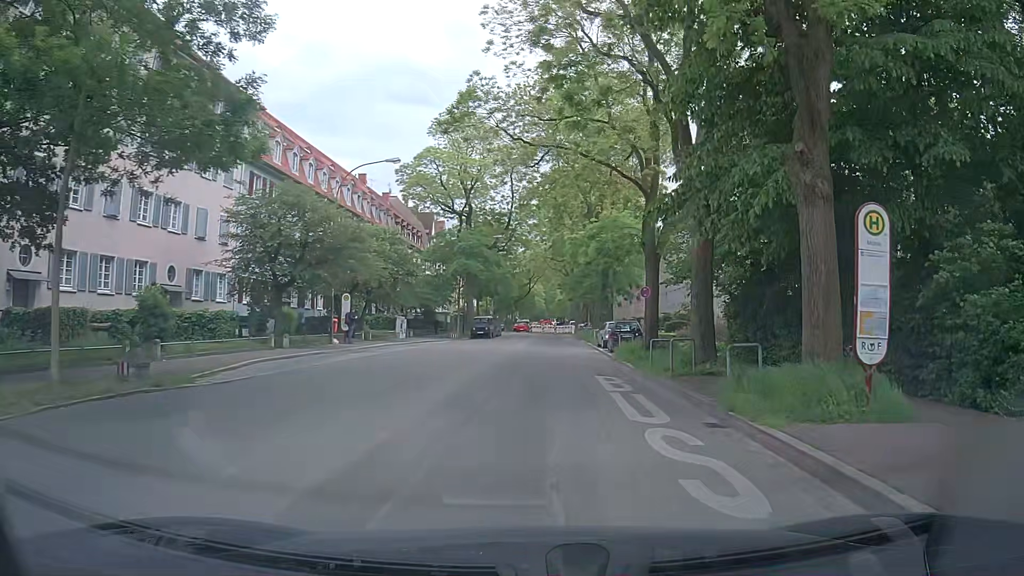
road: tertiary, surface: asphalt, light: Day
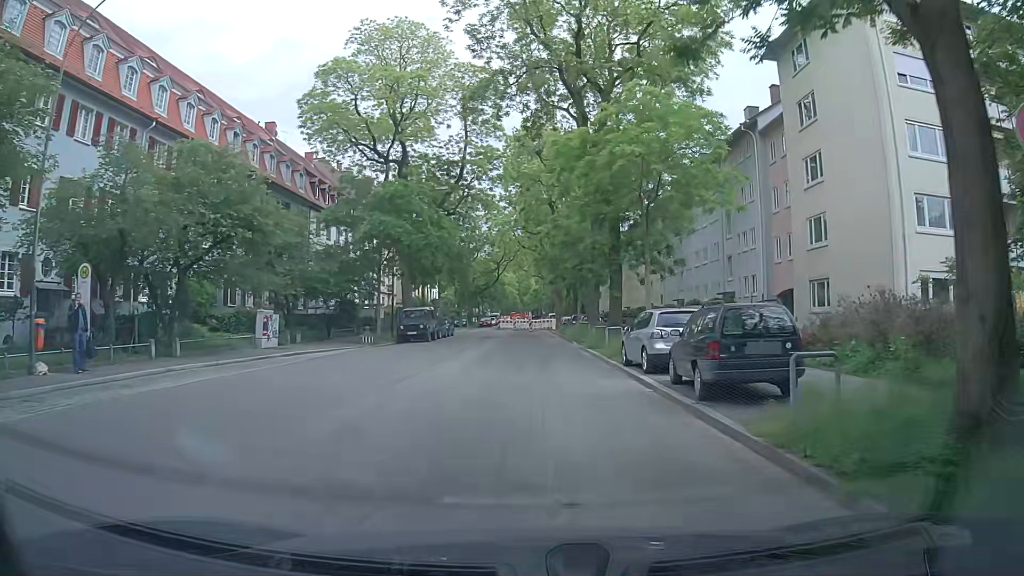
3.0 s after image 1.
(+0.7, +21.6) m; +2°
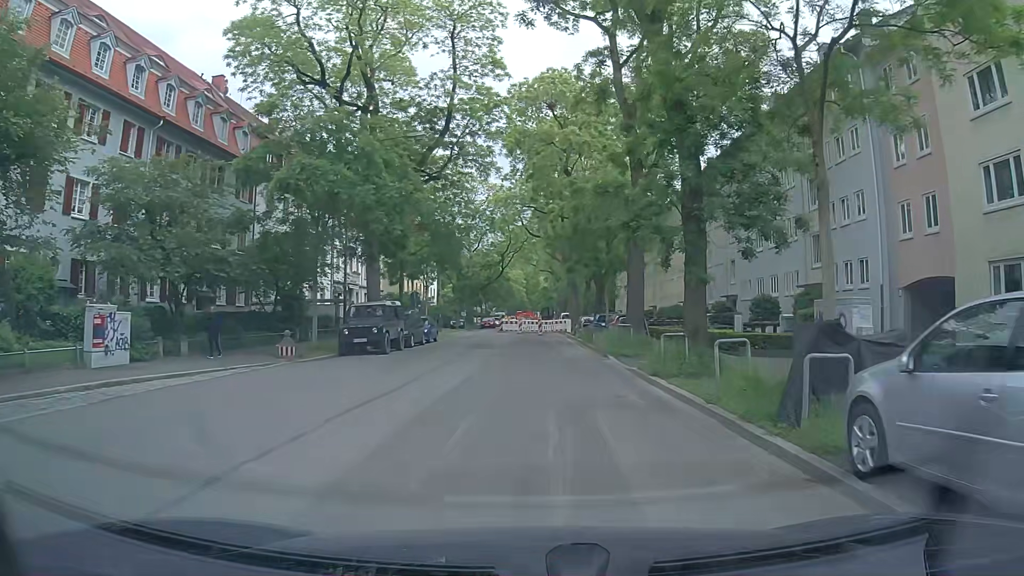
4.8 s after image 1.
(0.0, +12.9) m; +1°
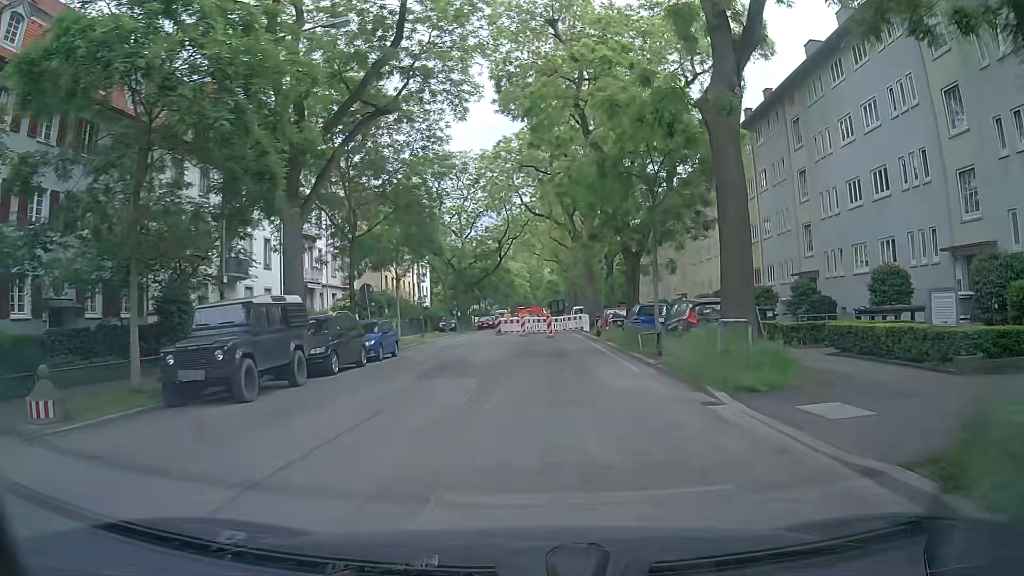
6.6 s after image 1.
(-0.4, +12.8) m; -2°
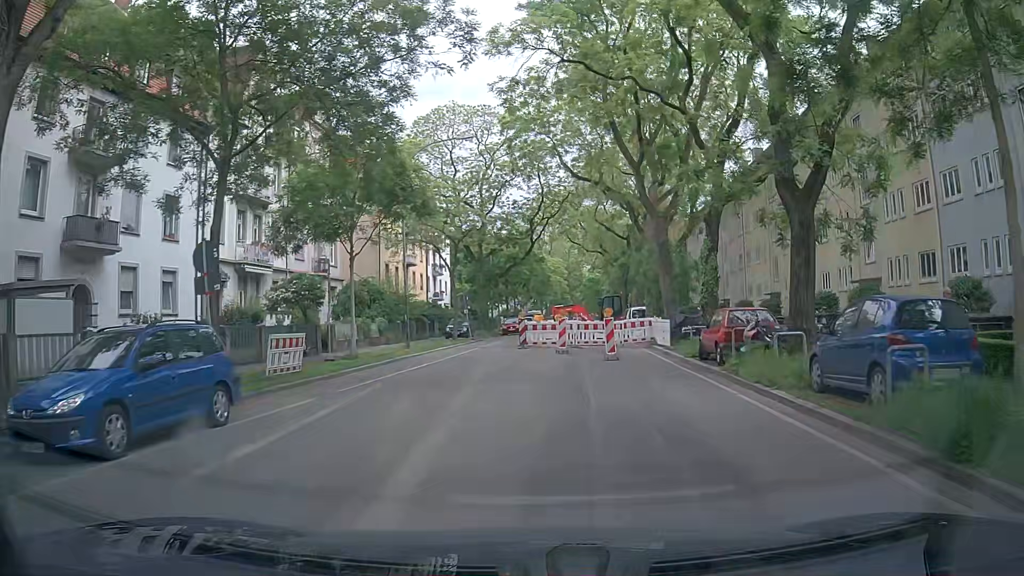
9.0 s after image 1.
(-0.2, +16.3) m; -4°
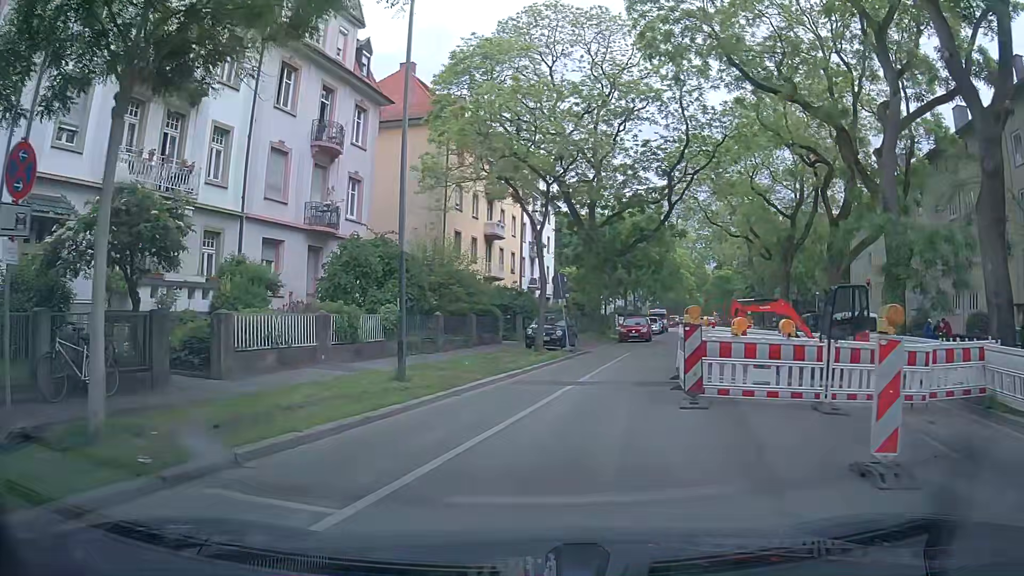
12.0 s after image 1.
(-0.5, +18.4) m; -8°
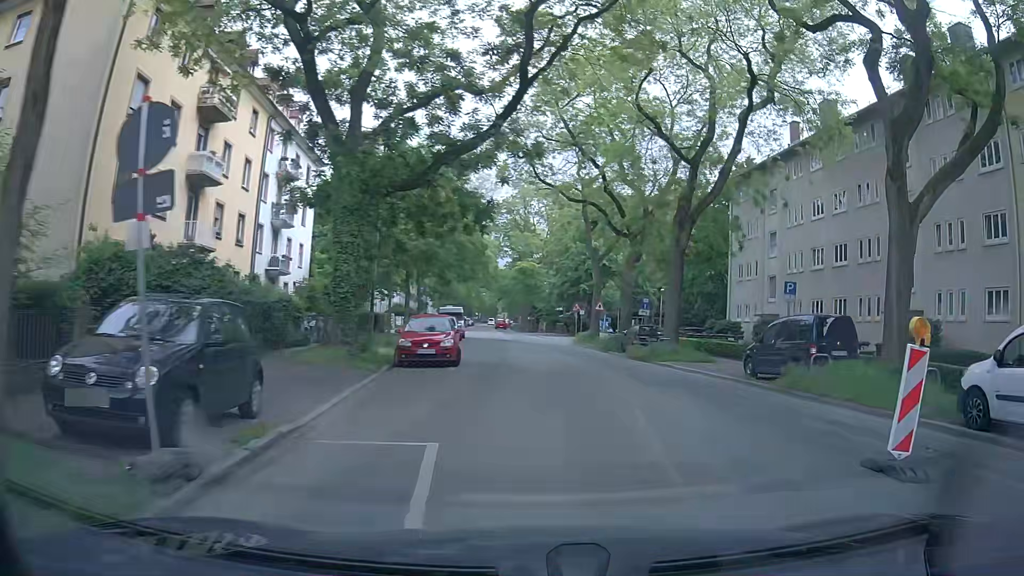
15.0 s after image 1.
(+2.1, +19.8) m; +18°
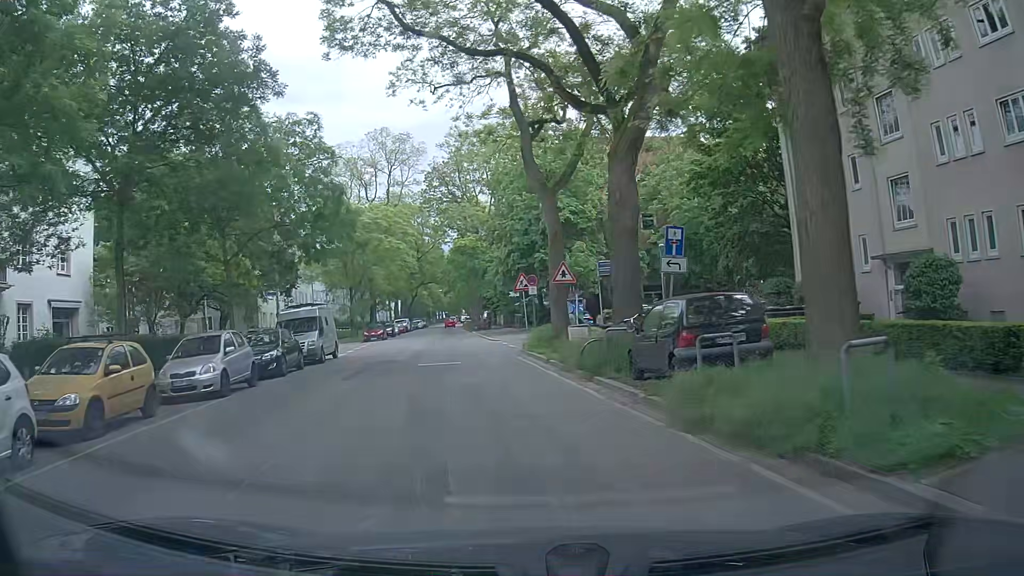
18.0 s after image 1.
(+2.3, +22.4) m; +2°
(-1, +10) (-2, +20) (-3, +30) (-4, +40) (-5, +50) (-7, +60) (-8, +70) (-9, +79) (-10, +89) (-12, +99) m
